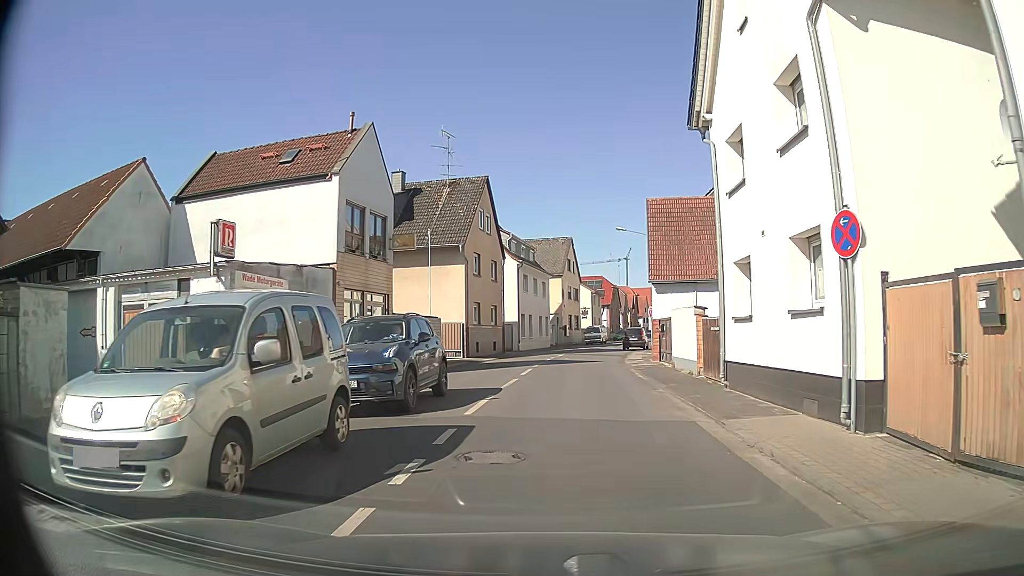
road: tertiary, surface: asphalt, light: Day
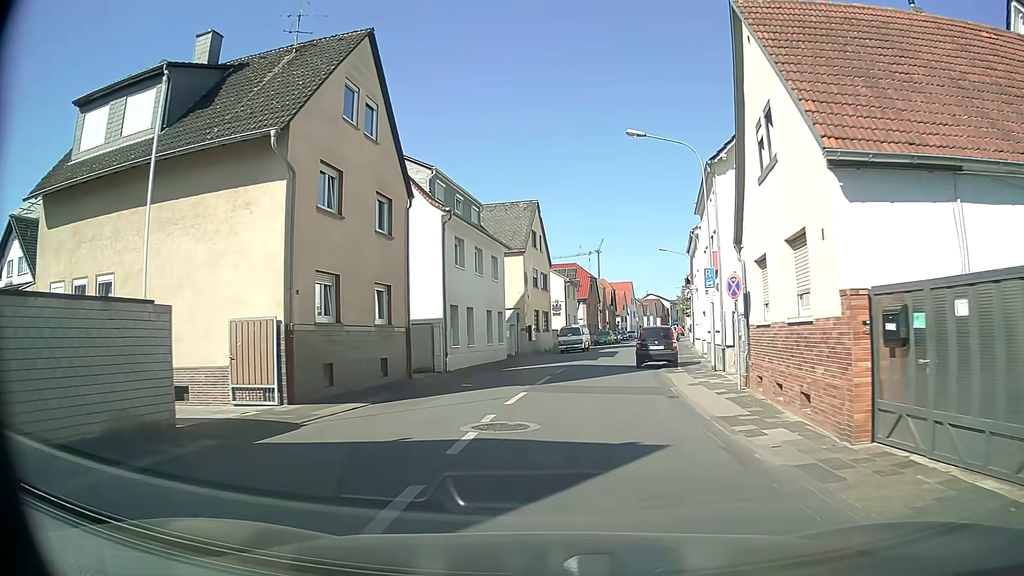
(+0.3, +21.7) m; +3°
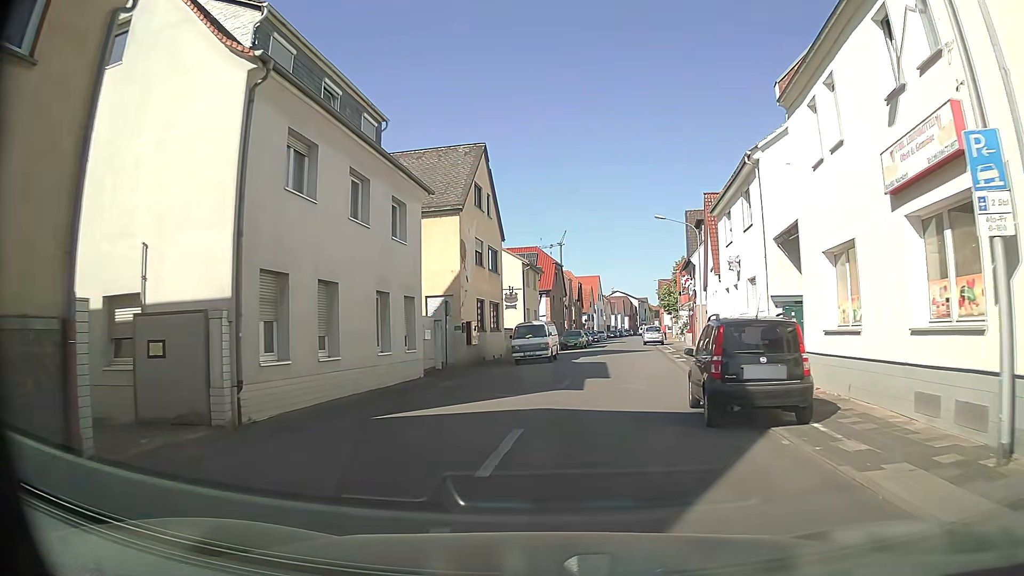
(+0.6, +15.7) m; +2°
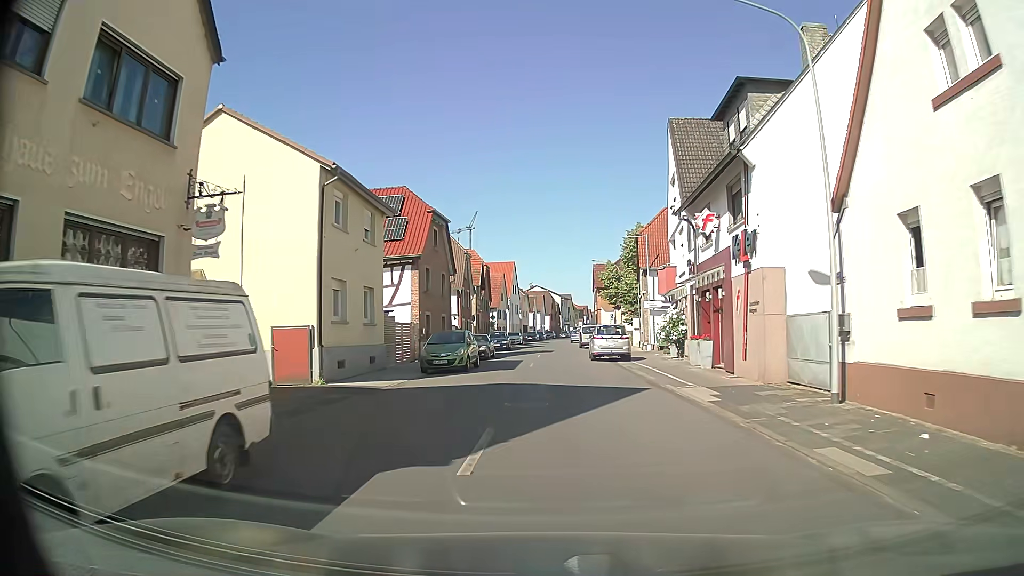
(+2.8, +27.7) m; +8°
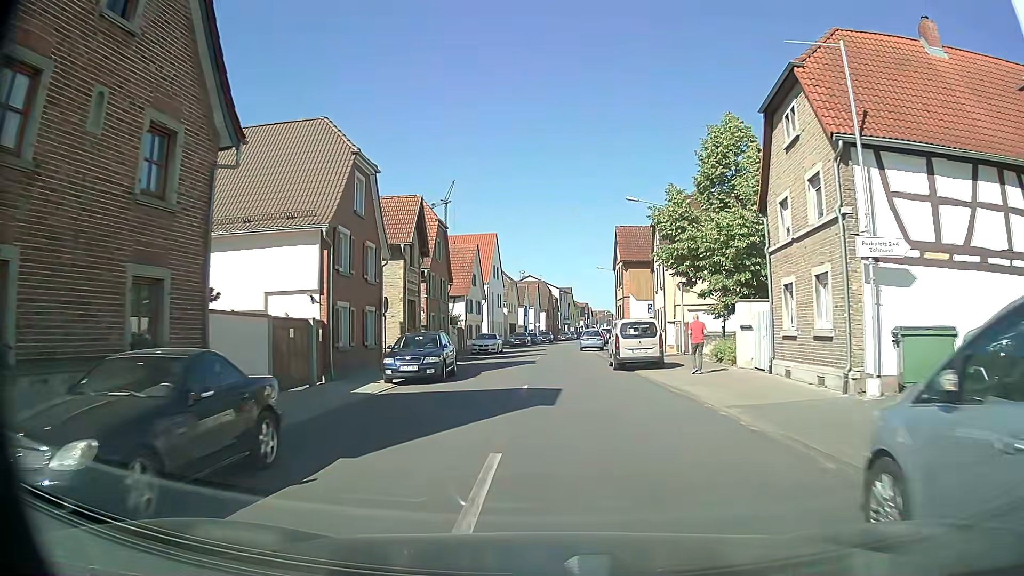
(+0.2, +29.6) m; 0°
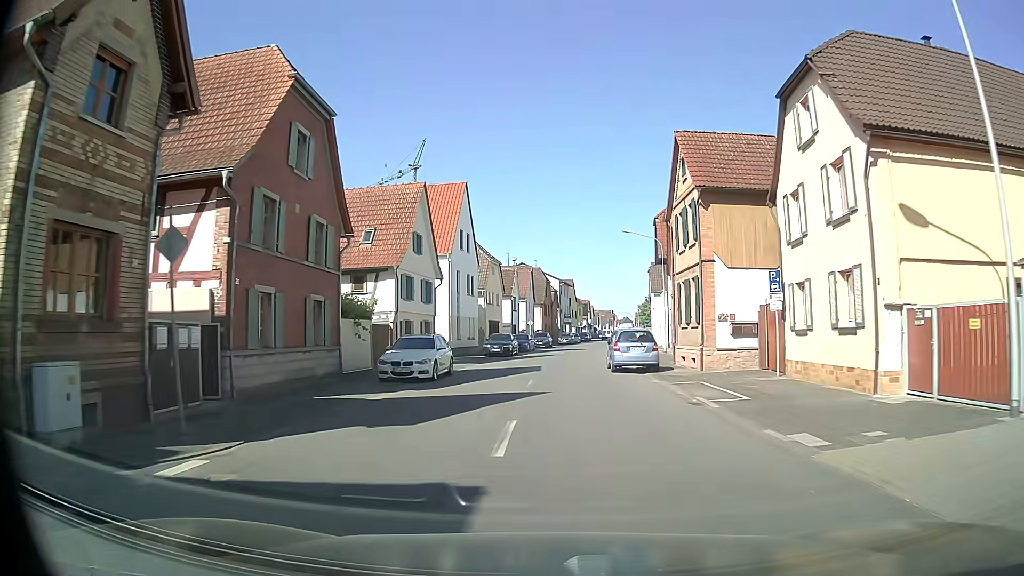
(+0.3, +24.7) m; +1°
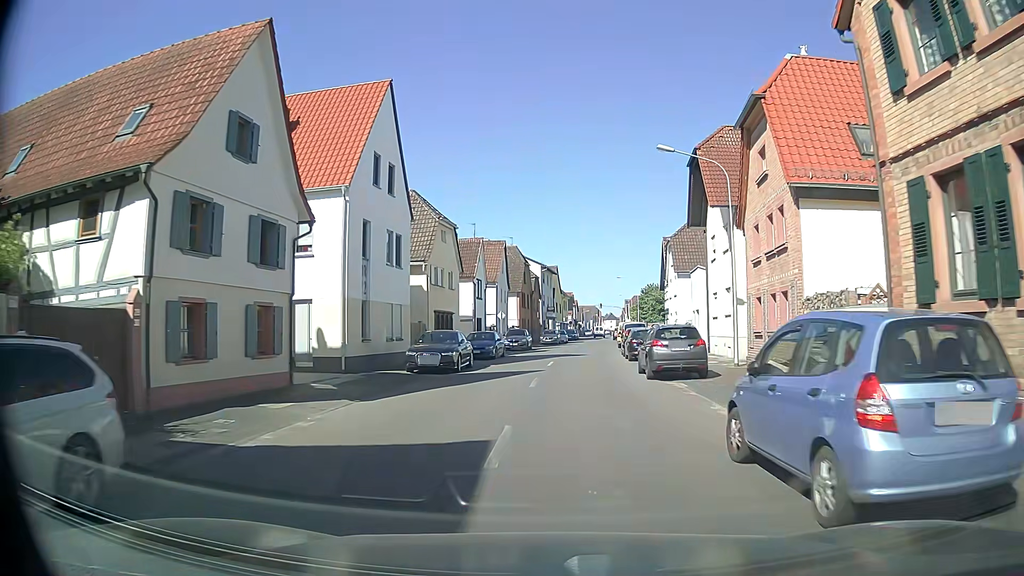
(0.0, +19.0) m; +1°
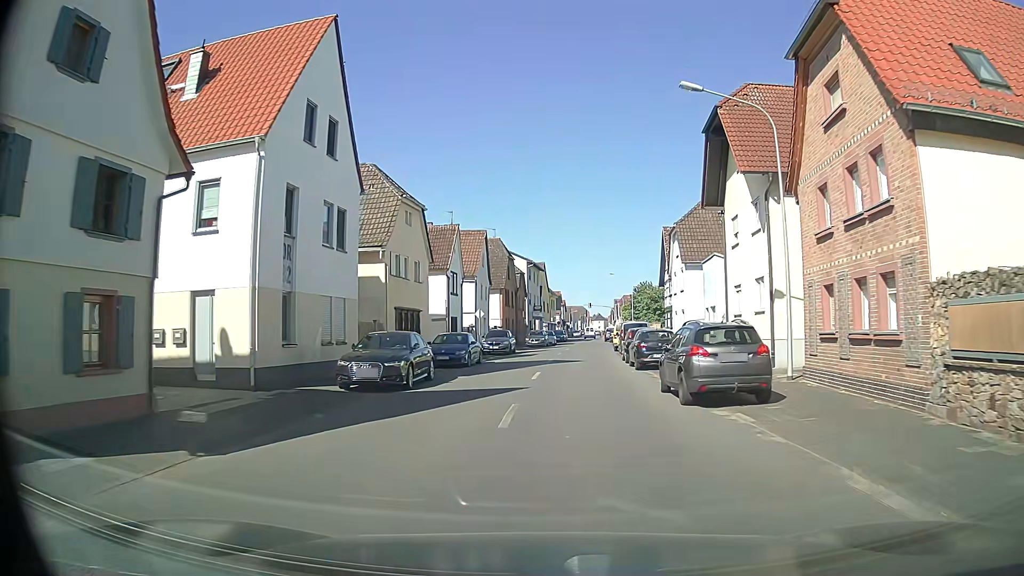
(0.0, +6.4) m; +1°
(0, +10) (+1, +20) (+1, +30) (+2, +40) (+3, +50) (+4, +60) (+5, +70) (+6, +80) (+6, +90) (+7, +100) m
